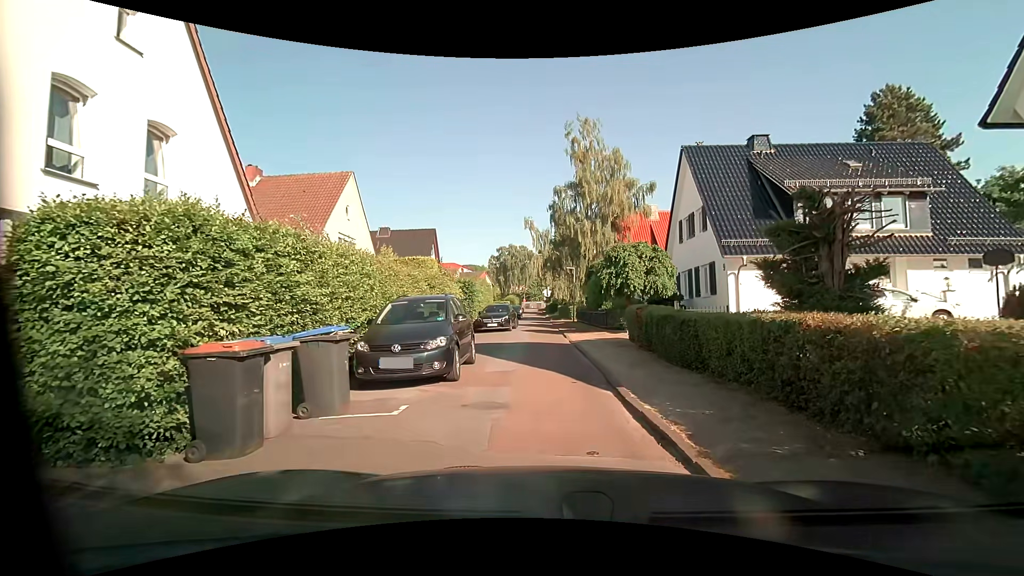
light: Day
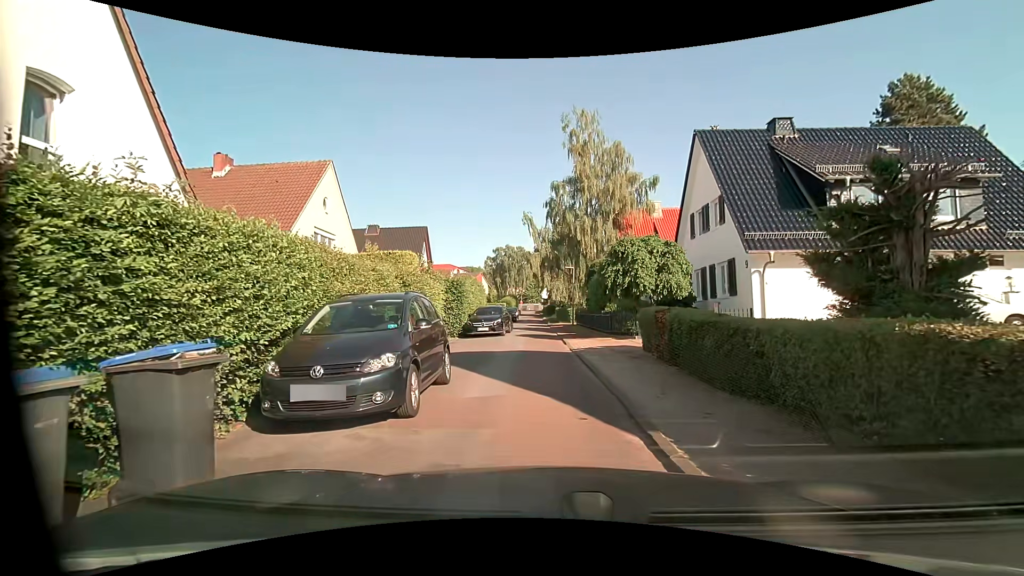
(0.0, +2.7) m; +1°
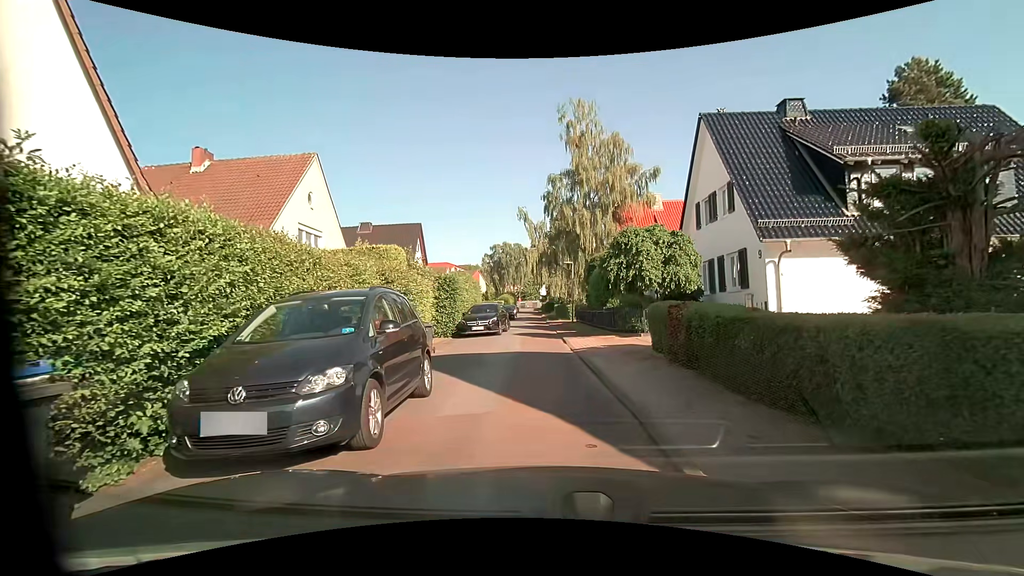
(0.0, +1.4) m; -1°
